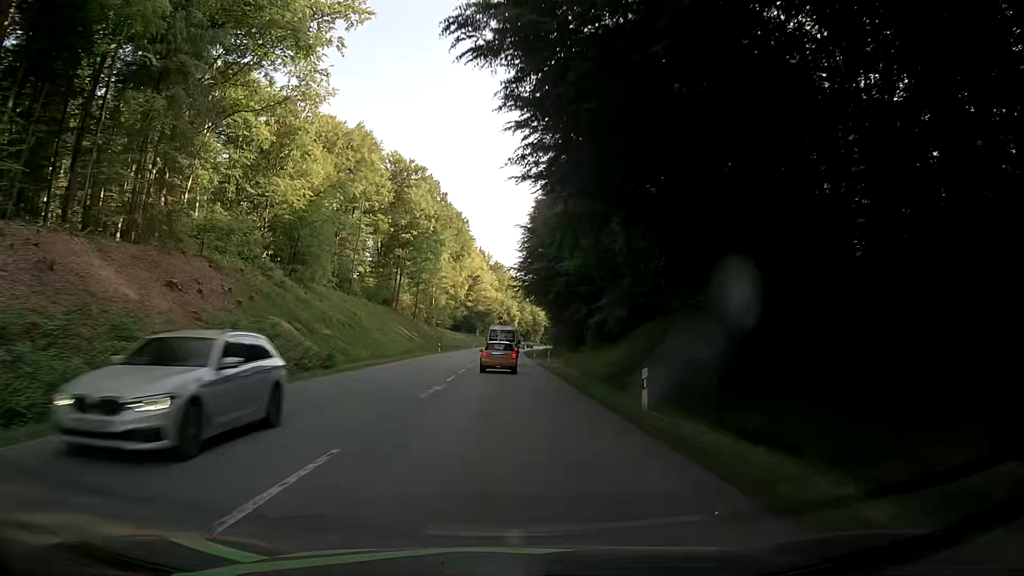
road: secondary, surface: asphalt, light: Day
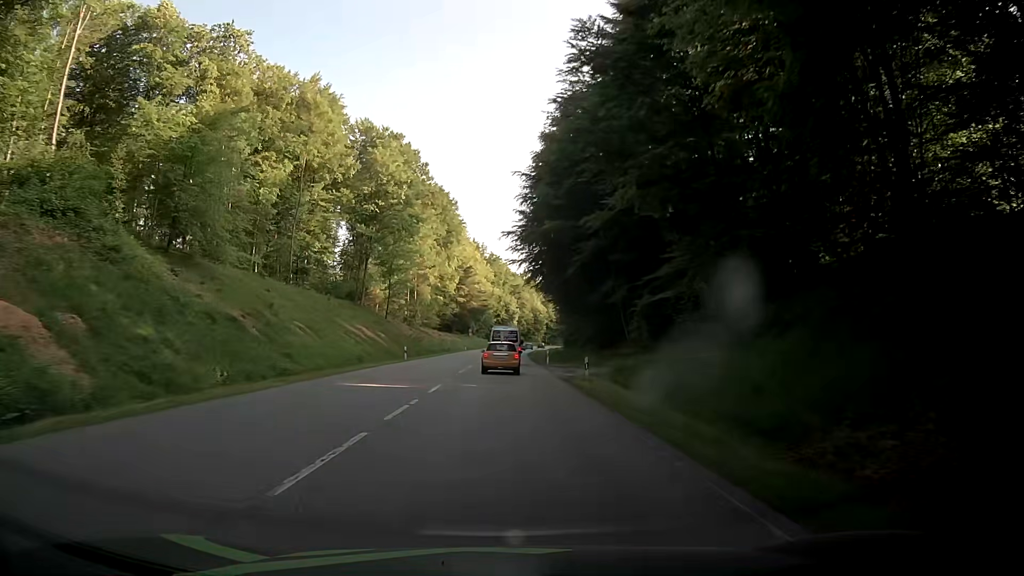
(+0.1, +23.6) m; 0°
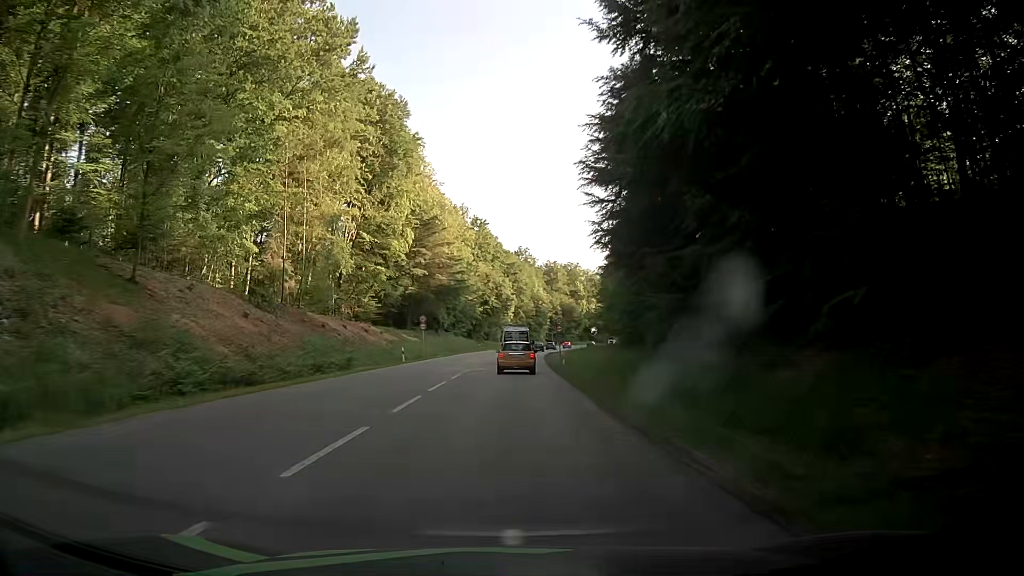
(+0.2, +59.1) m; +1°
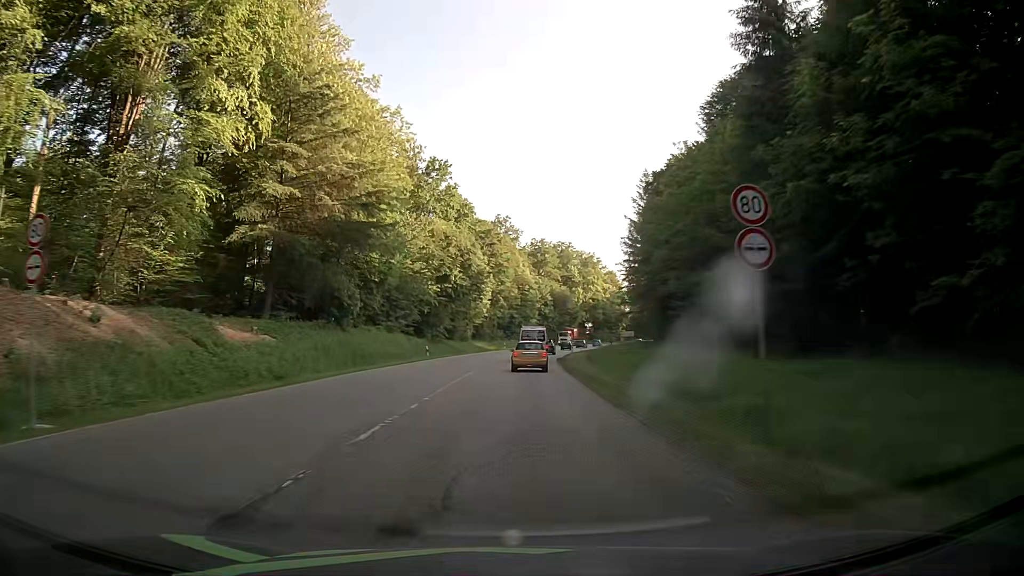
(+0.1, +46.8) m; +1°
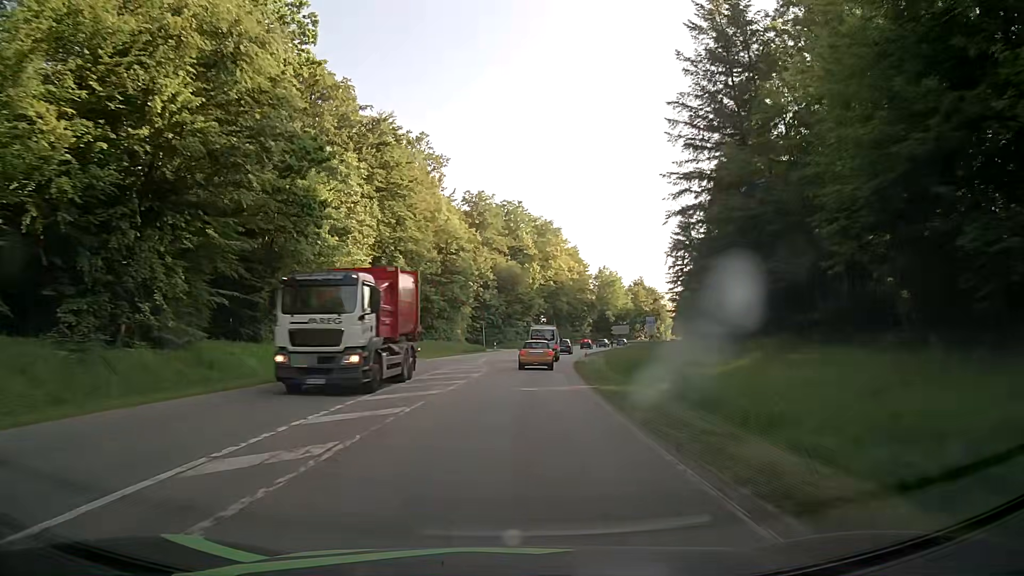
(+2.3, +57.8) m; +5°
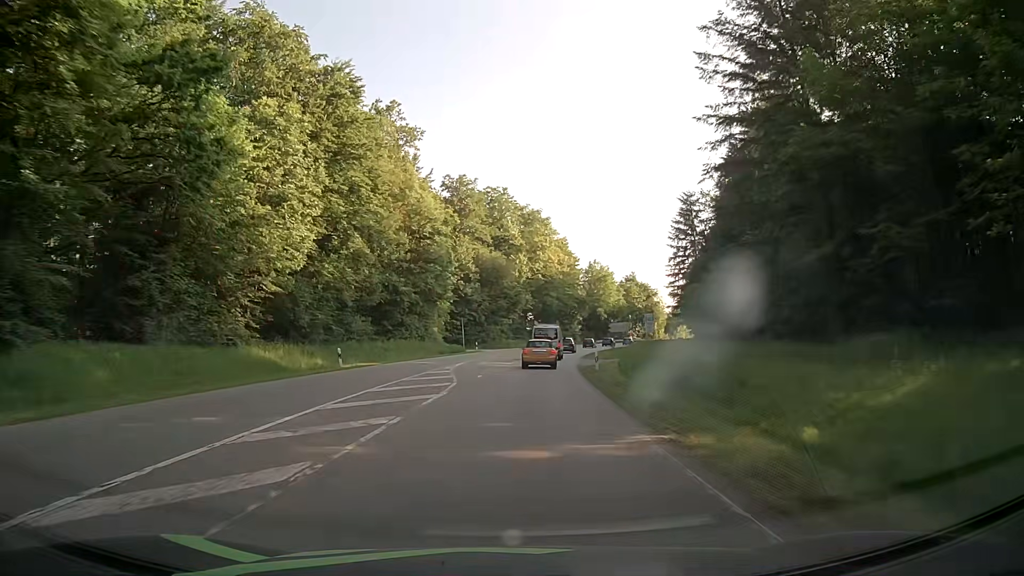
(+0.2, +11.2) m; +1°
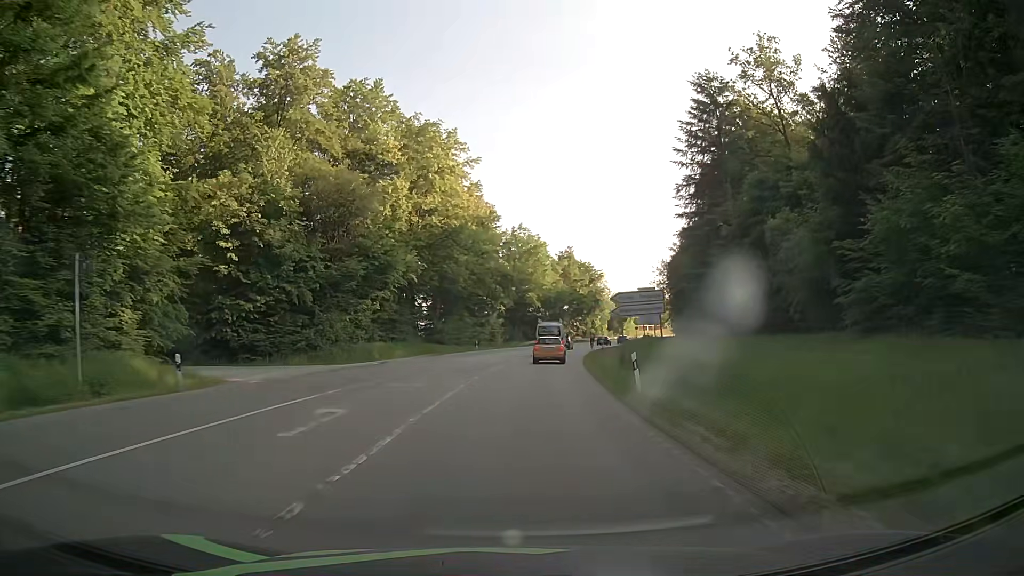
(+3.4, +52.1) m; +8°
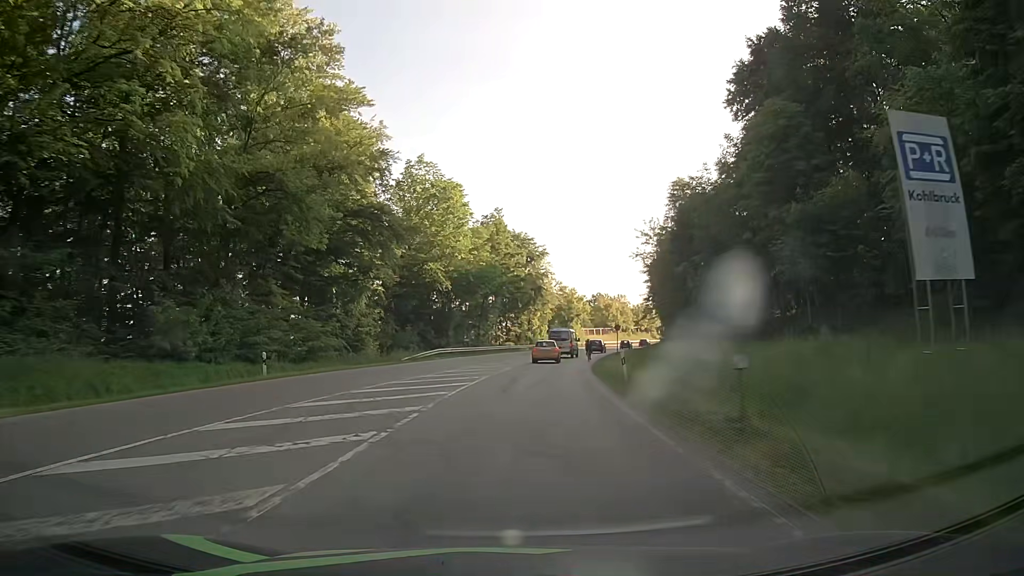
(+2.9, +46.1) m; +7°
(0, +10) (0, +20) (+1, +30) (+2, +40) (+3, +50) (+5, +60) (+7, +69) (+9, +79) (+12, +89) (+15, +98) m
